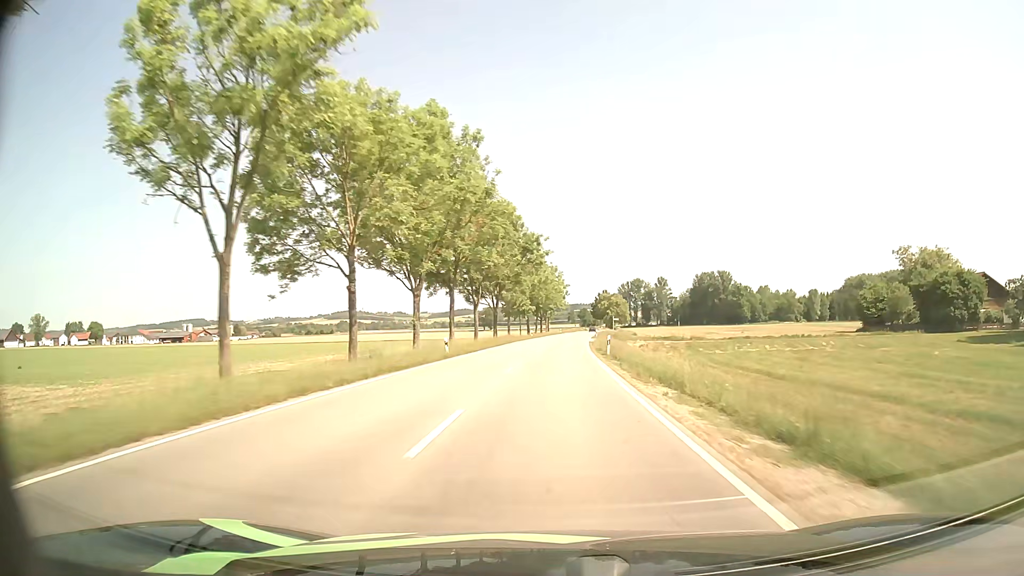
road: tertiary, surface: asphalt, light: Day
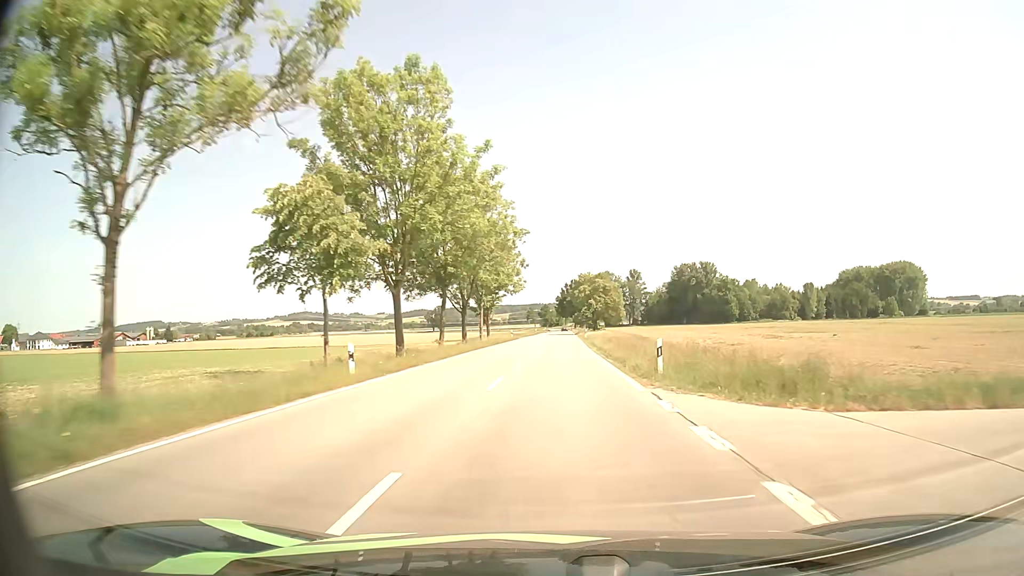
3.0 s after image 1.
(+1.6, +65.8) m; +3°
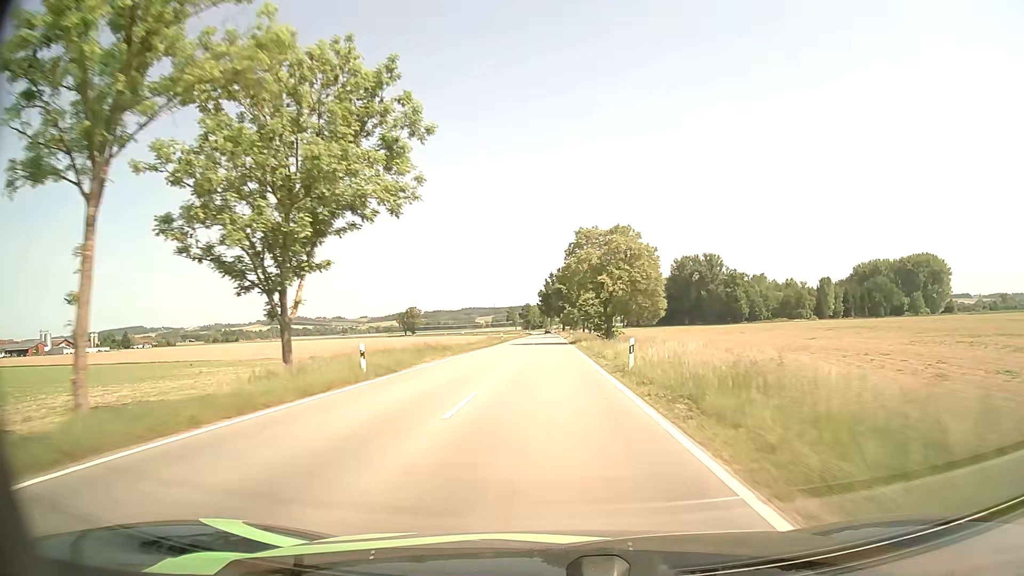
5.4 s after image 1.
(+1.3, +52.6) m; +2°
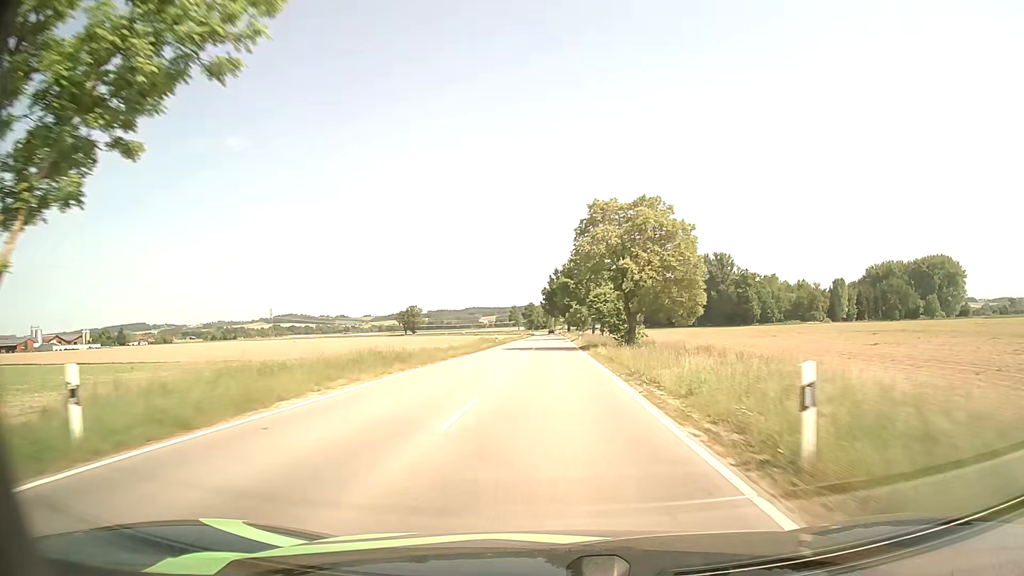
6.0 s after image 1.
(0.0, +13.5) m; 0°
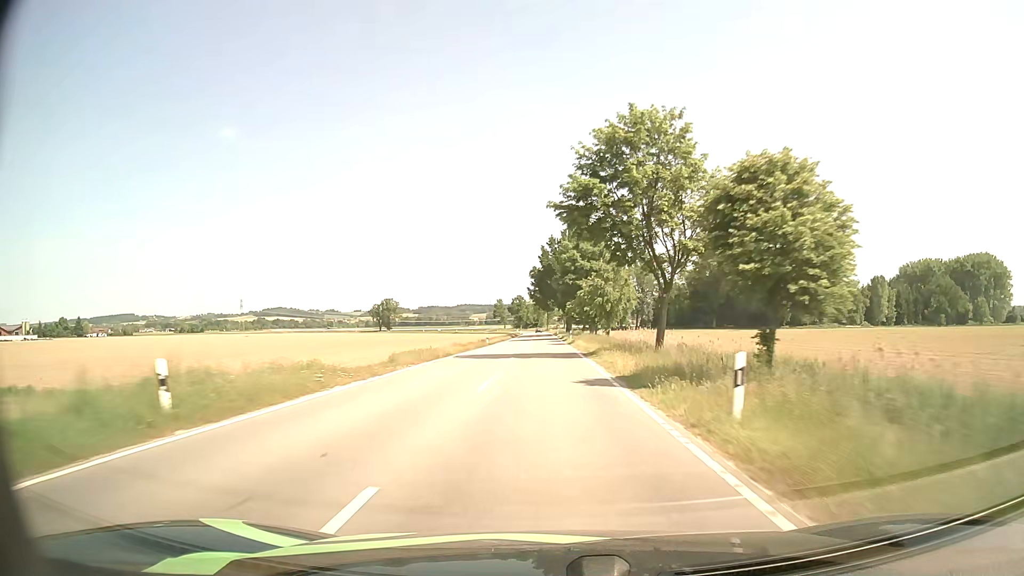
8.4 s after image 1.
(+0.2, +56.1) m; +1°
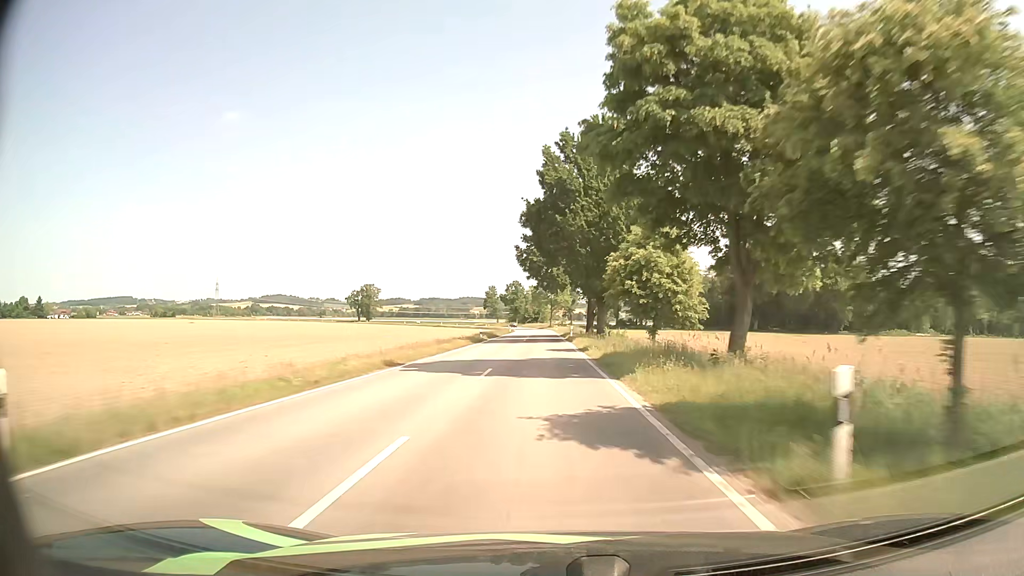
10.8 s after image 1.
(-0.4, +58.7) m; -1°
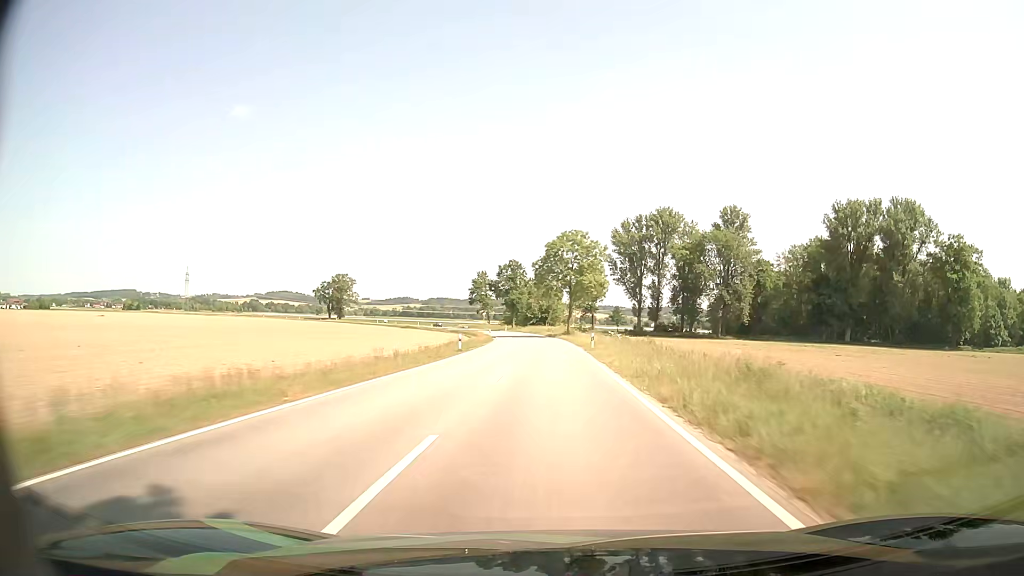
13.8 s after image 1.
(-0.7, +72.5) m; -1°
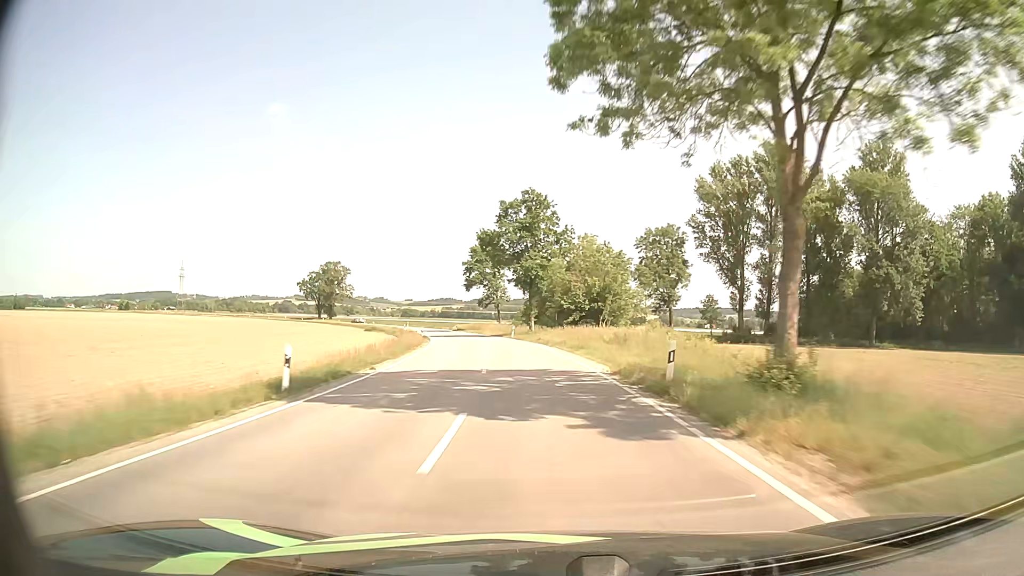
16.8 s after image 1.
(-0.7, +70.6) m; -4°
(0, +10) (-1, +20) (-1, +30) (-3, +40) (-4, +50) (-6, +60) (-8, +69) (-10, +79) (-13, +89) (-15, +98) m
